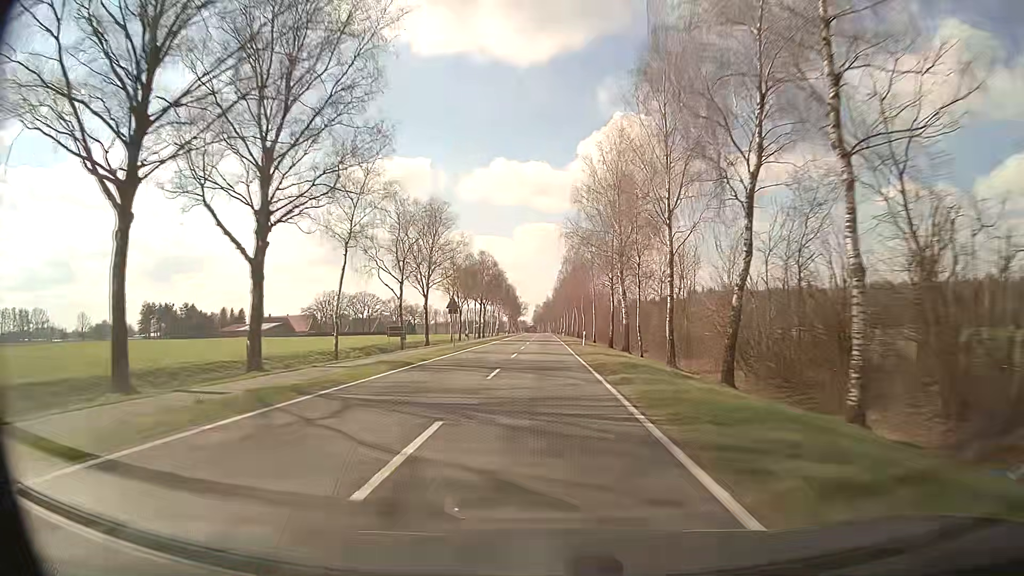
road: secondary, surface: asphalt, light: Day
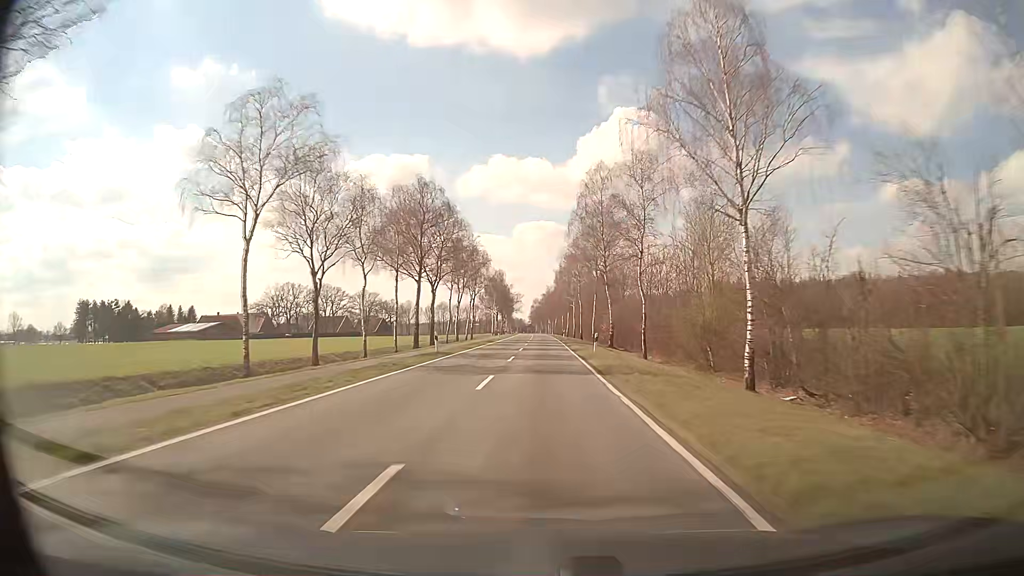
(-0.1, +63.2) m; 0°
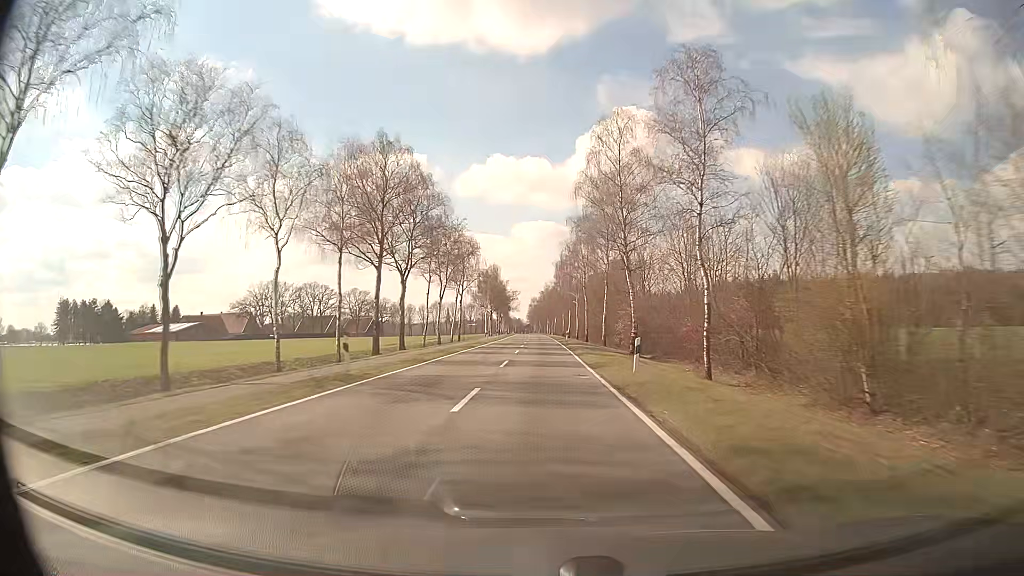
(0.0, +15.8) m; 0°
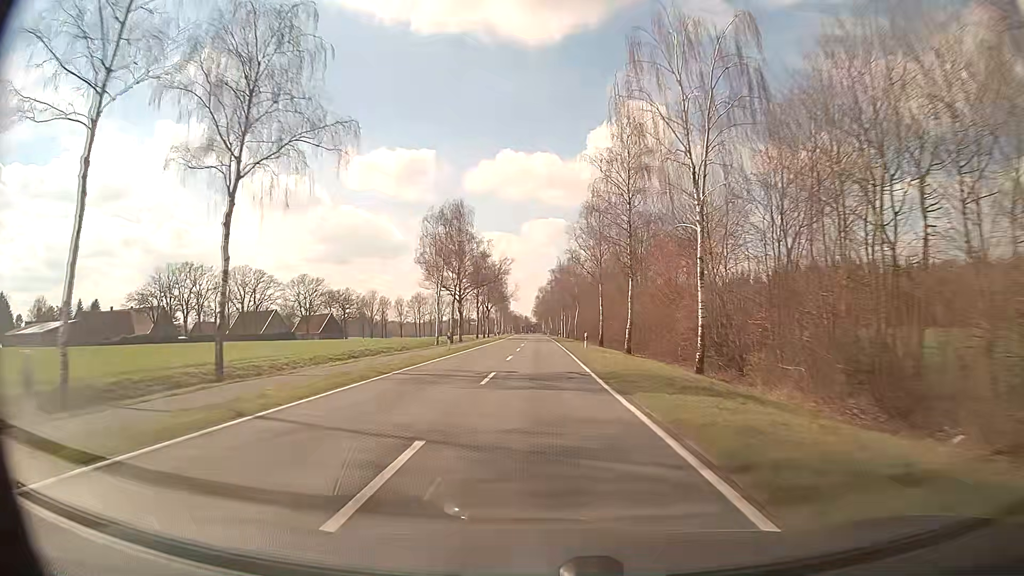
(-0.5, +79.1) m; -1°
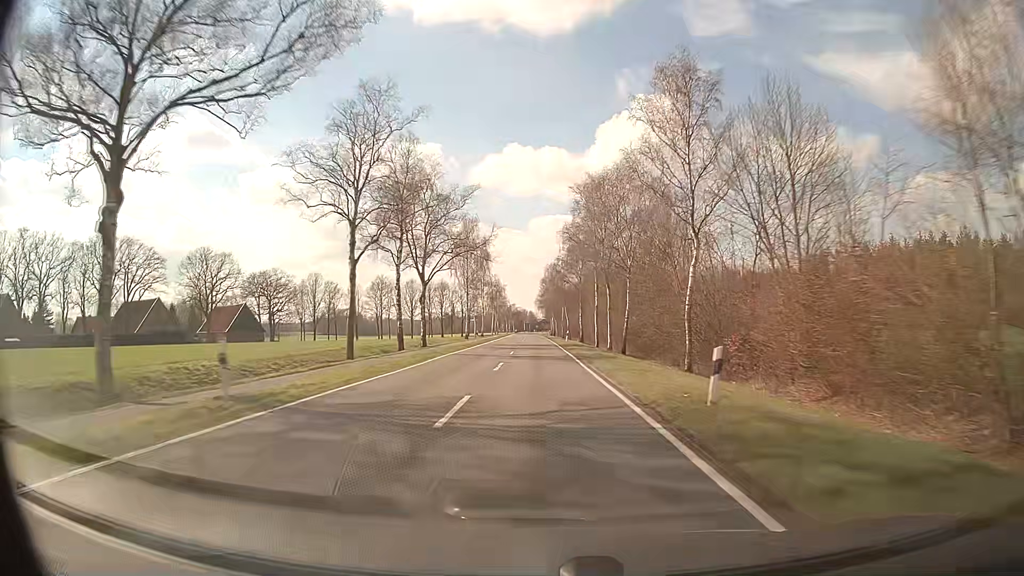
(-0.3, +79.3) m; 0°
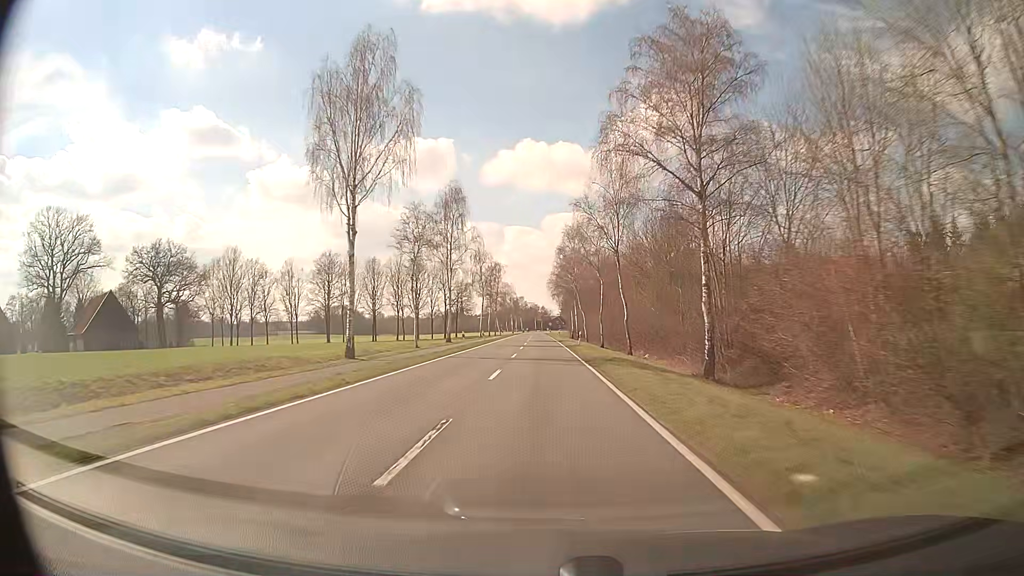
(-0.7, +63.5) m; -1°
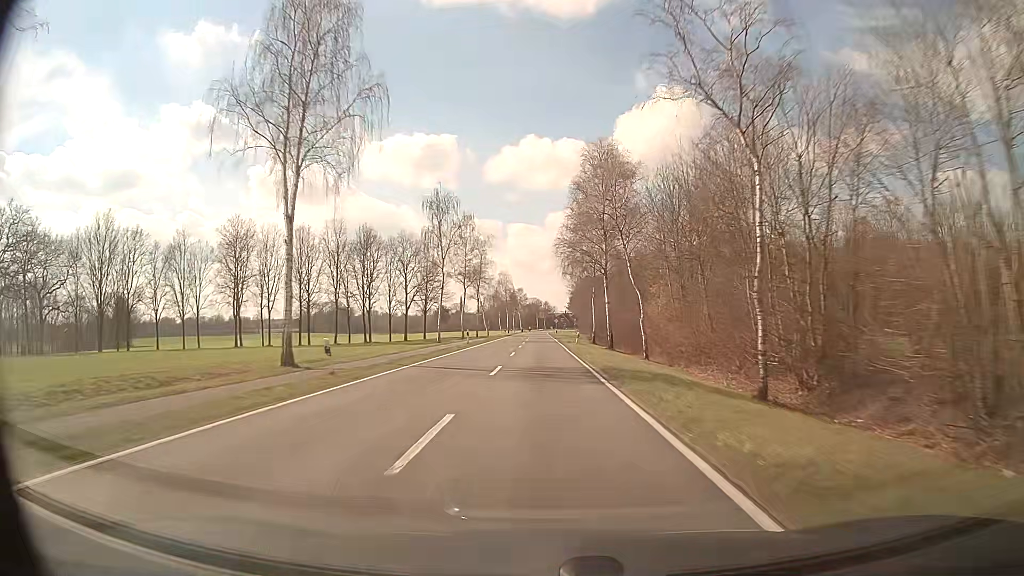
(+0.1, +47.6) m; 0°
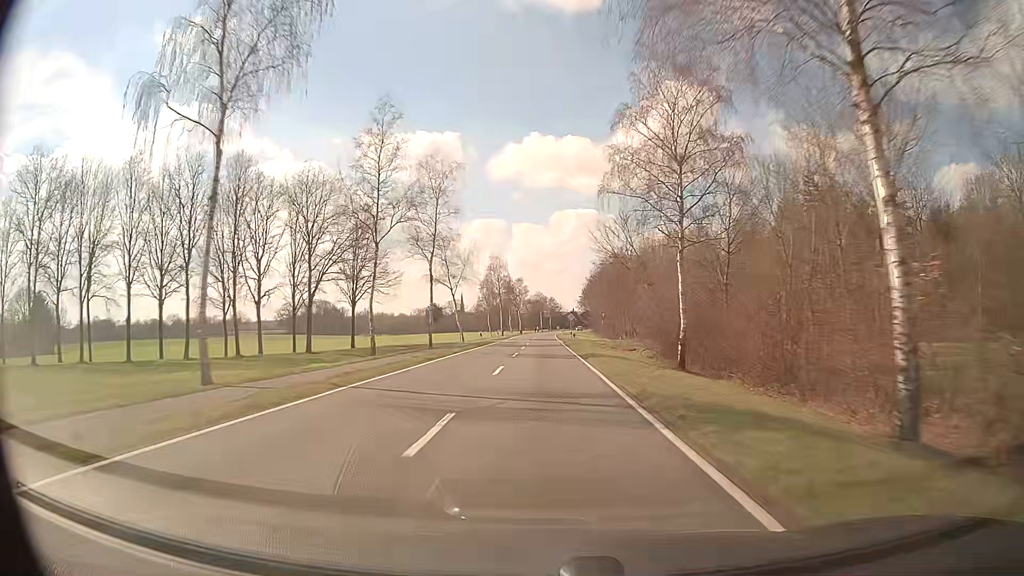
(-0.2, +47.6) m; 0°
(0, +10) (0, +20) (0, +30) (0, +40) (0, +50) (0, +60) (0, +70) (0, +80) (0, +90) (0, +100) m
